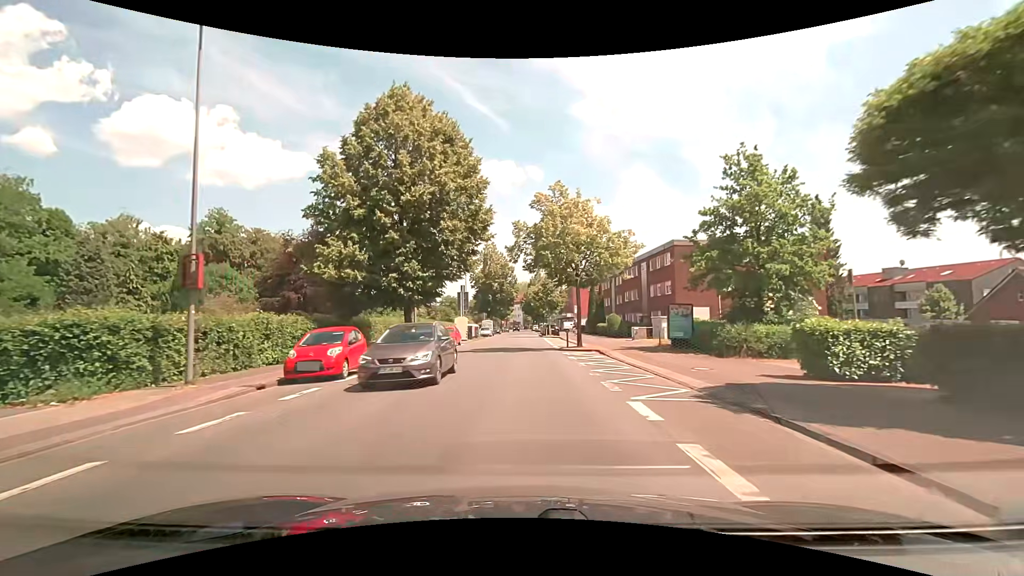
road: secondary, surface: asphalt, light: Day
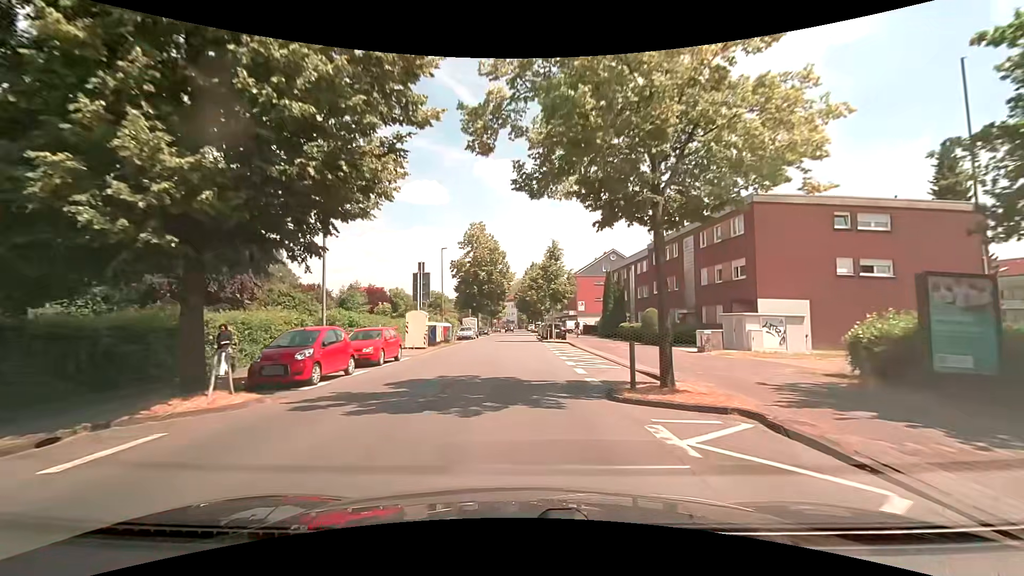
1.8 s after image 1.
(+0.2, +17.2) m; +1°
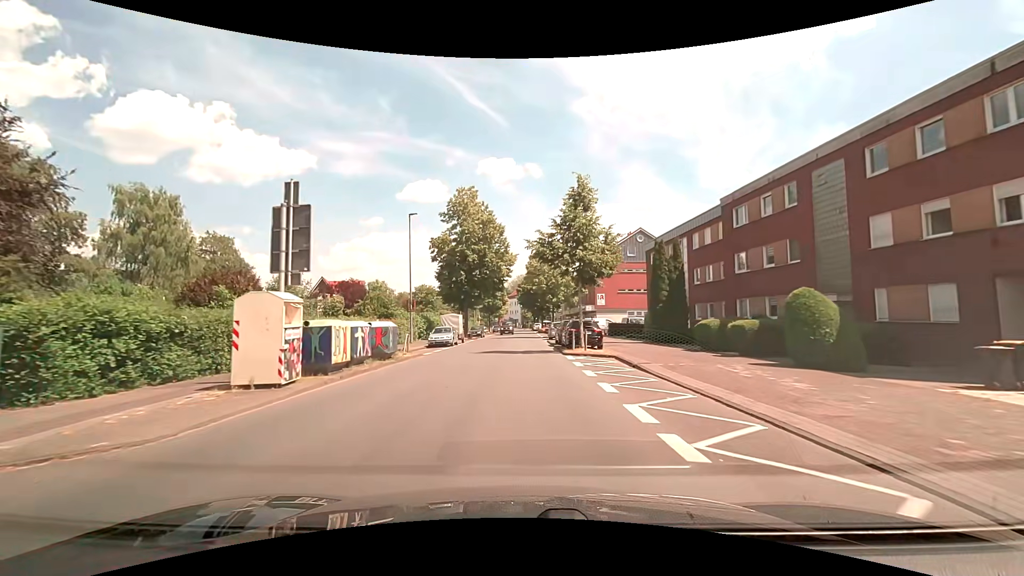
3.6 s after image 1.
(+0.1, +17.9) m; 0°
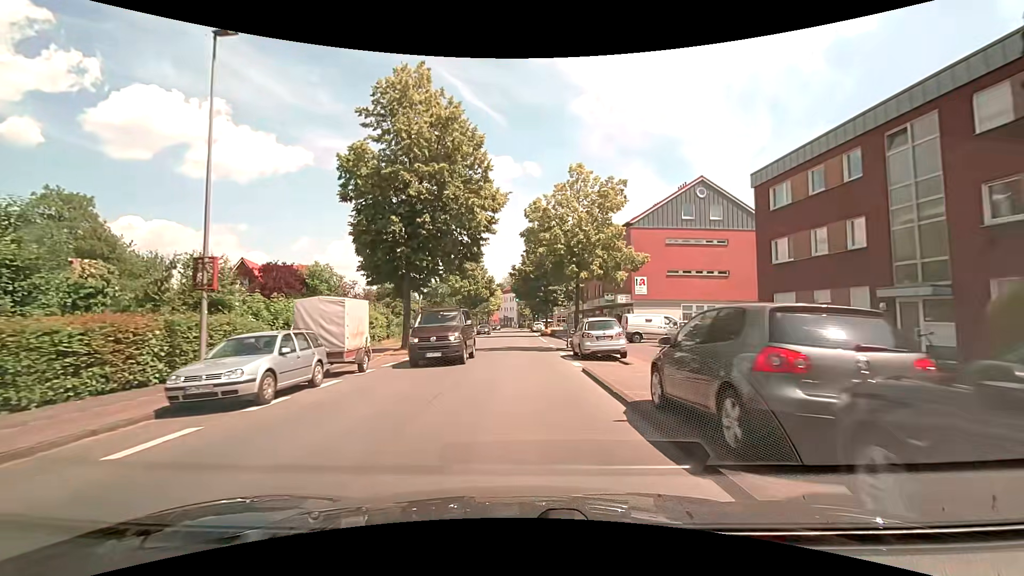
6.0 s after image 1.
(-0.1, +25.2) m; 0°
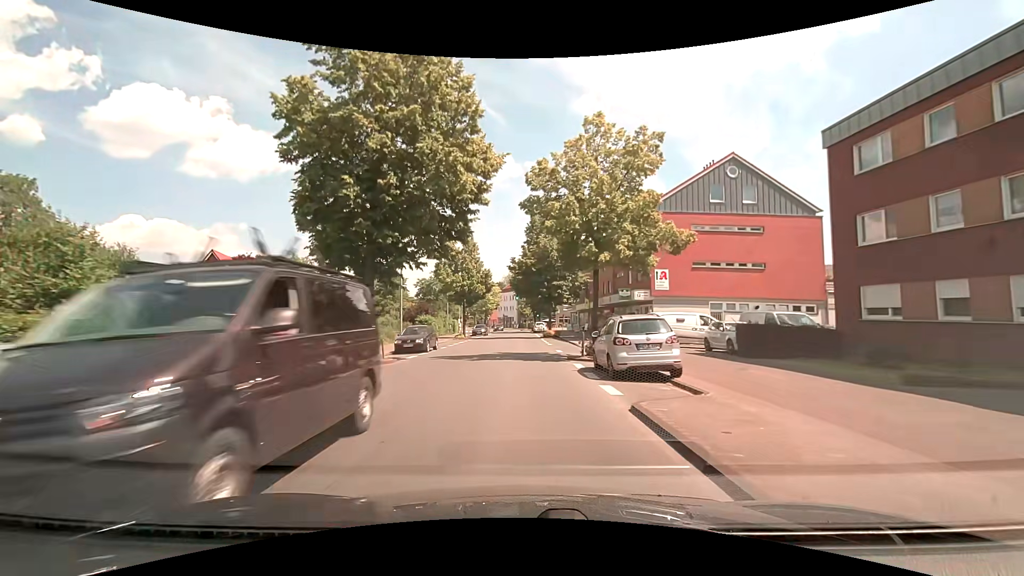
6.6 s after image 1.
(0.0, +6.6) m; 0°
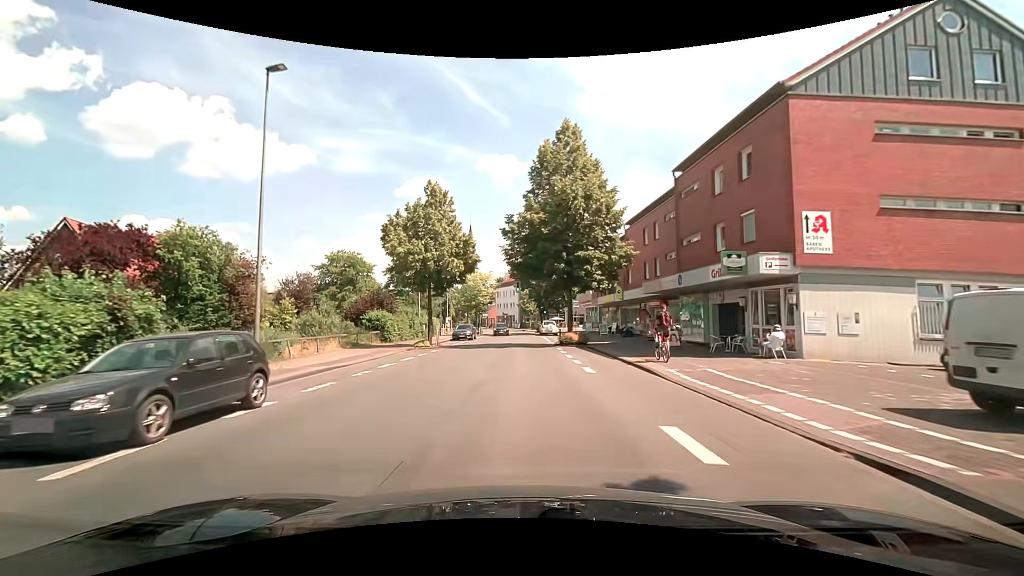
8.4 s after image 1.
(0.0, +19.7) m; 0°
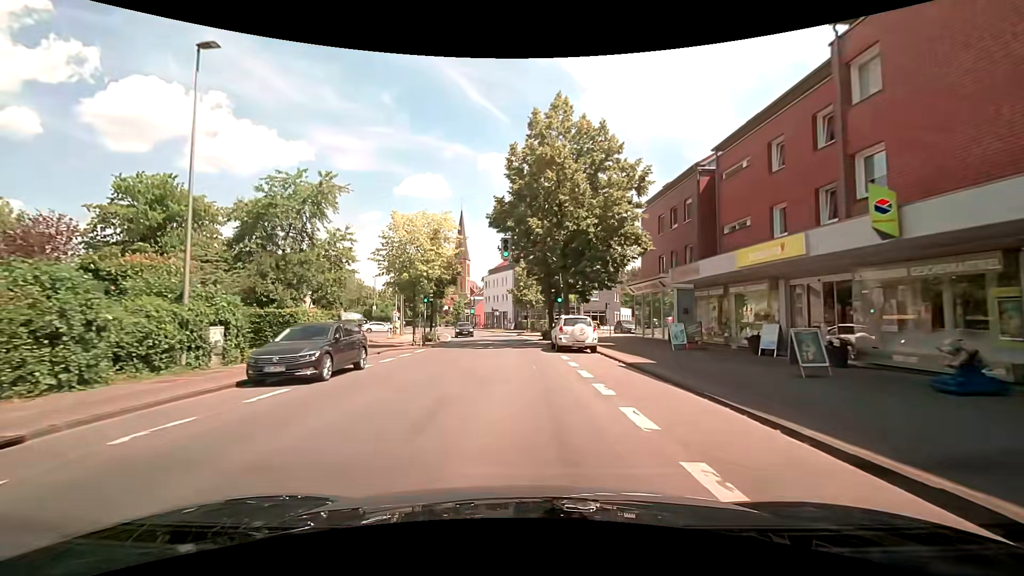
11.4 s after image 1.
(+0.4, +32.3) m; +1°
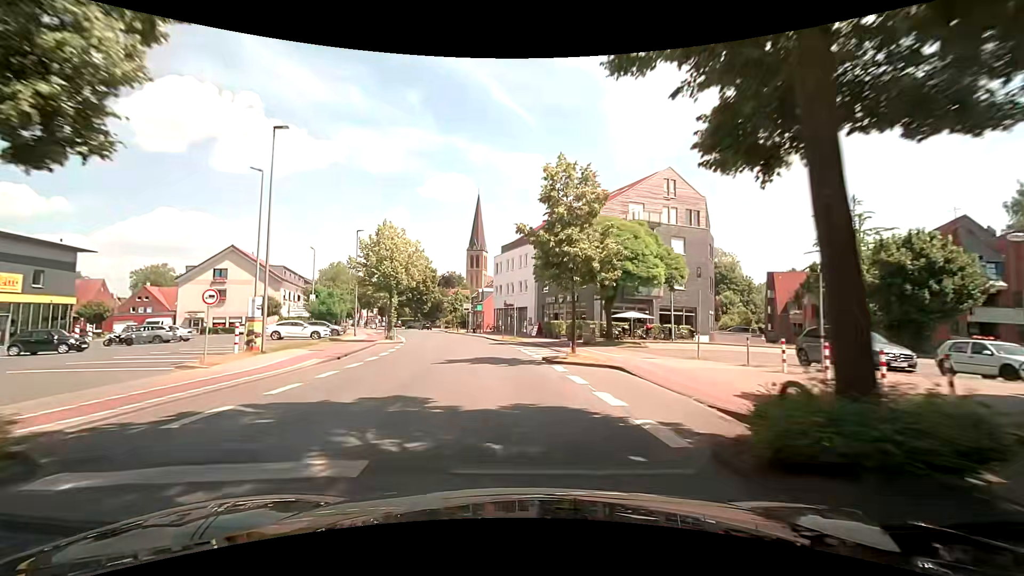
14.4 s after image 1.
(-0.9, +31.4) m; -3°
(0, +10) (-1, +20) (-3, +30) (-4, +40) (-7, +49) (-10, +59) (-13, +68) (-17, +78) (-21, +87) (-24, +96) m
